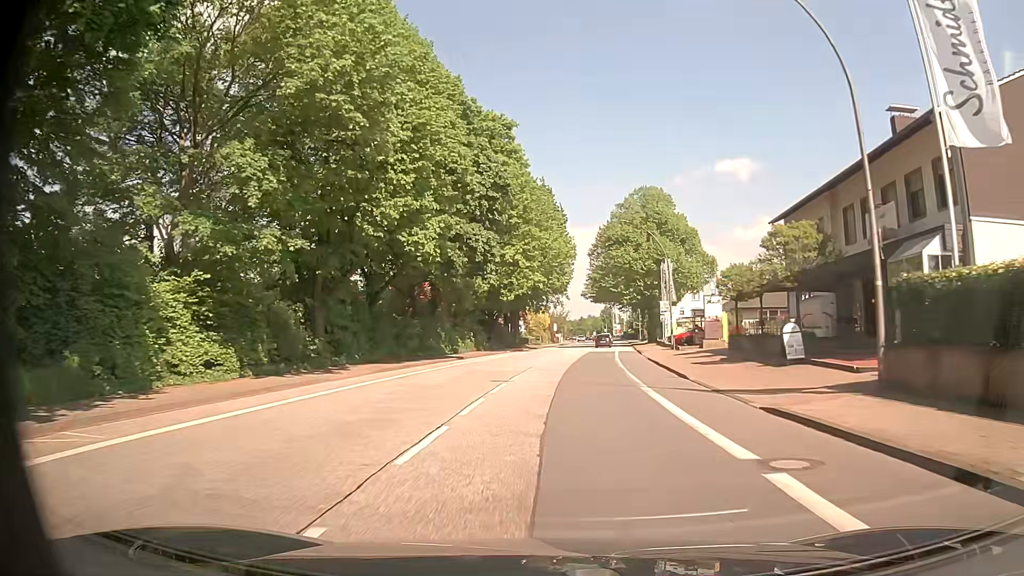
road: primary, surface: asphalt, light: Day
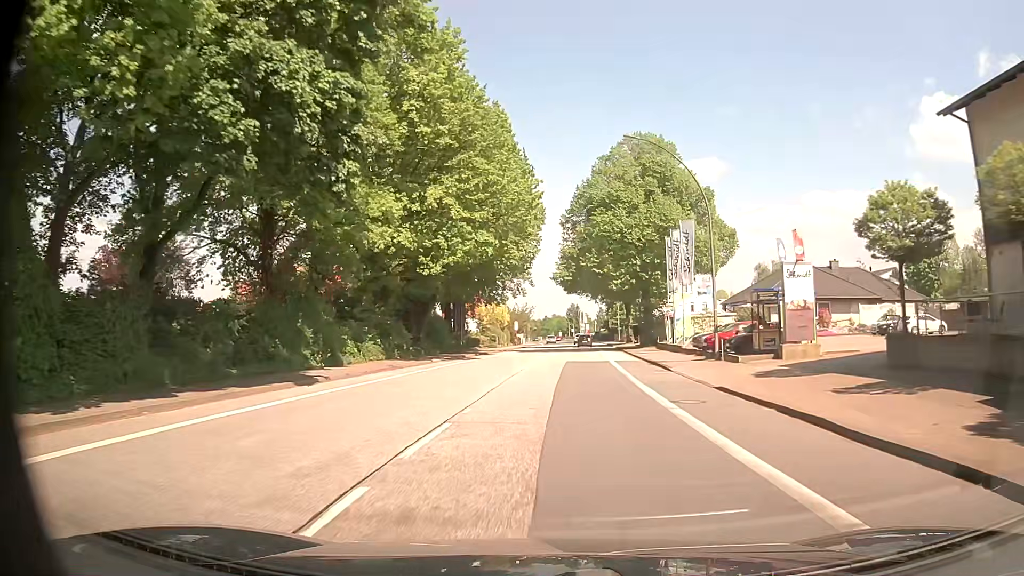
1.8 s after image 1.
(+0.5, +22.2) m; +3°
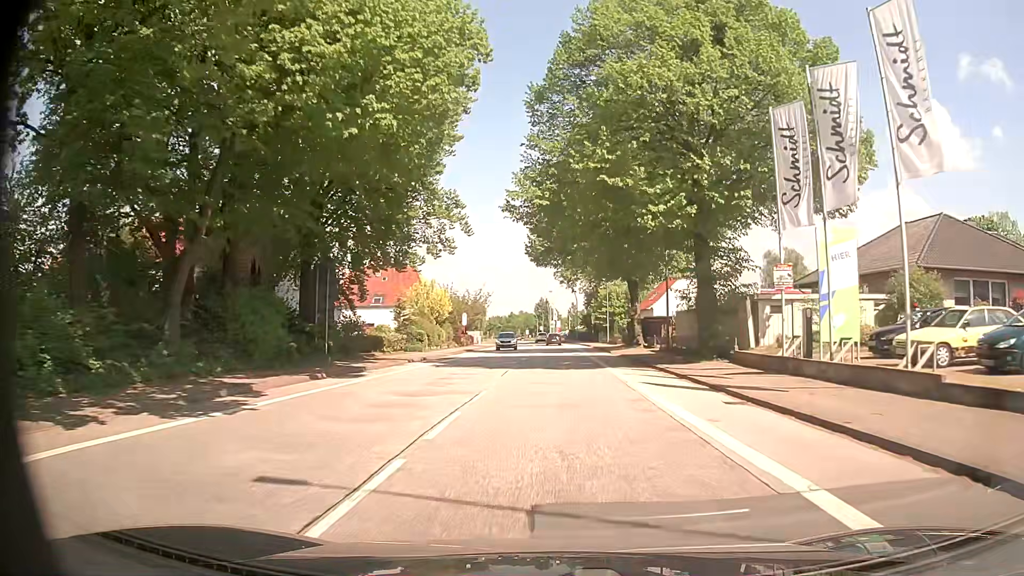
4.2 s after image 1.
(+0.9, +30.2) m; +3°
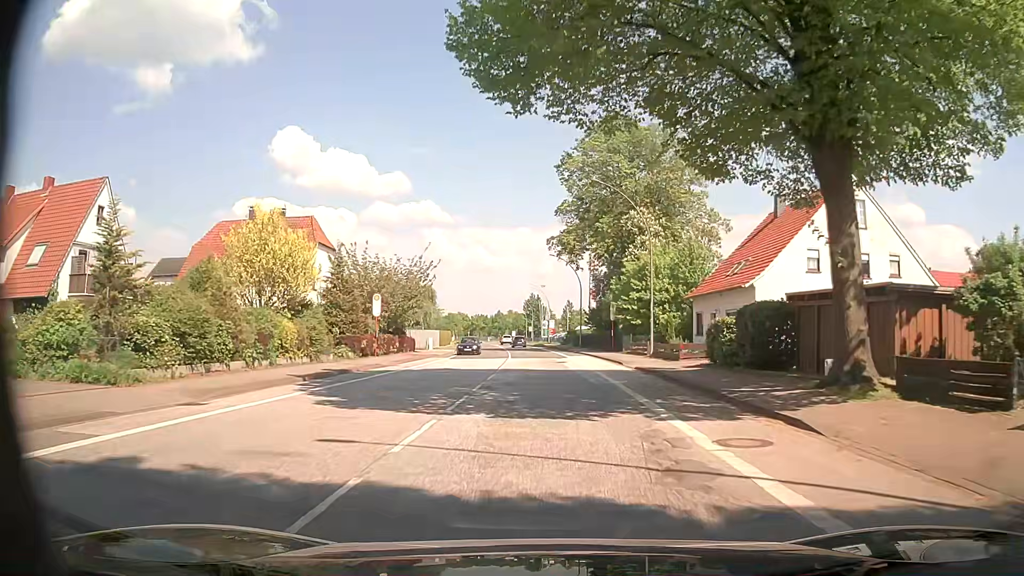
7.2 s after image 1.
(+0.5, +36.8) m; +1°
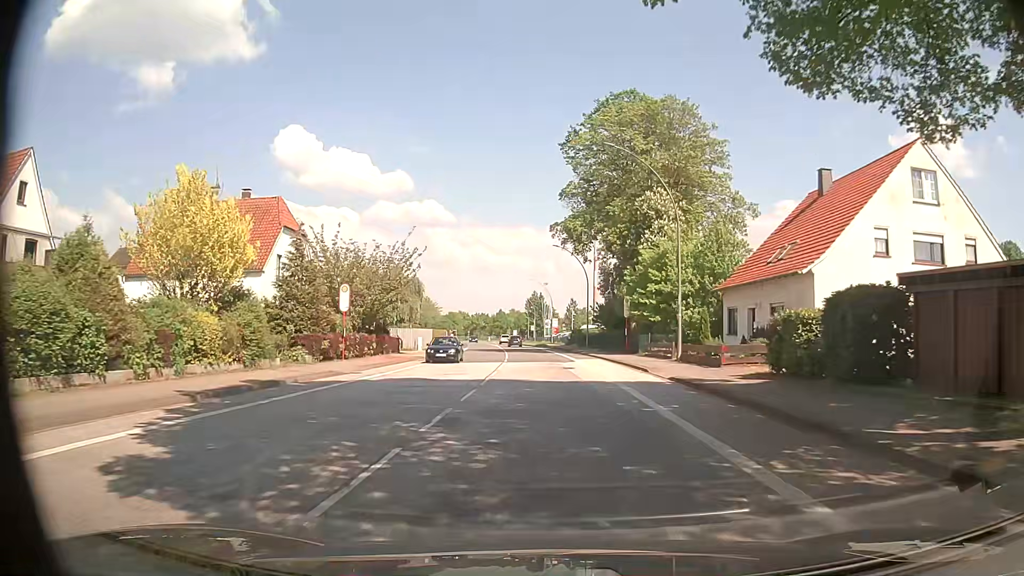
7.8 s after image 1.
(0.0, +7.3) m; -1°
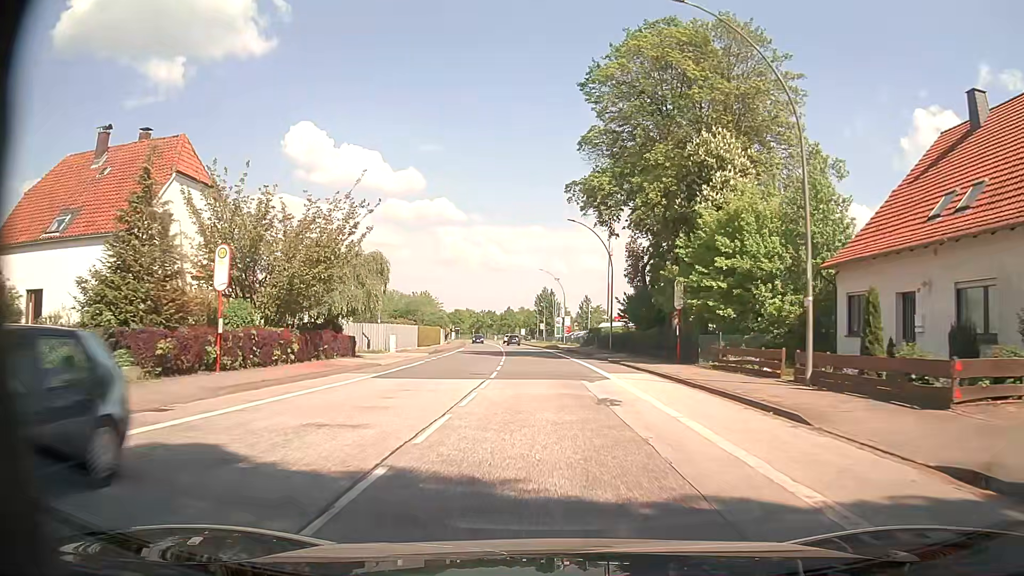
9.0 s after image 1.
(0.0, +14.7) m; 0°
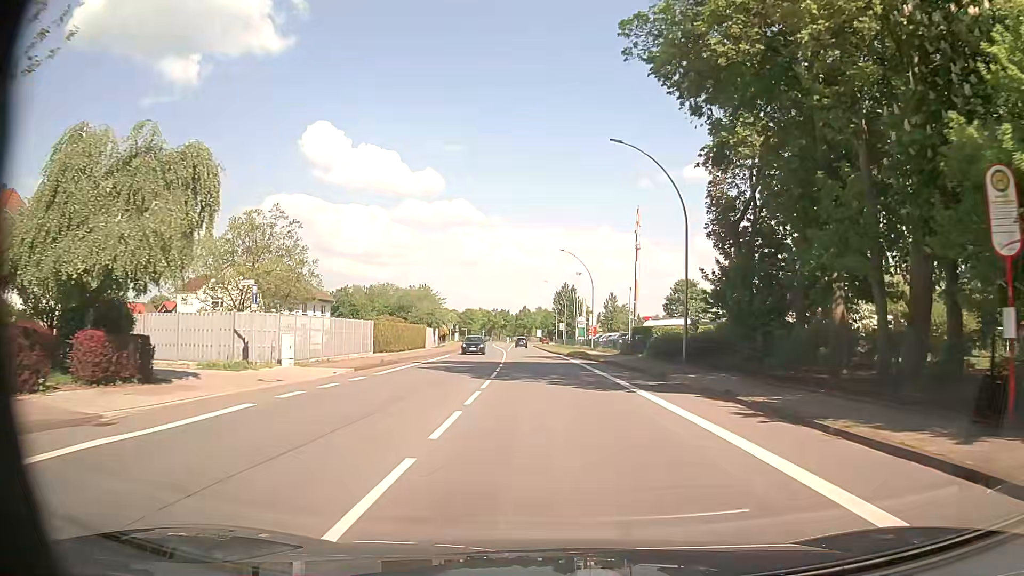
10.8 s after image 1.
(-0.6, +22.1) m; -2°
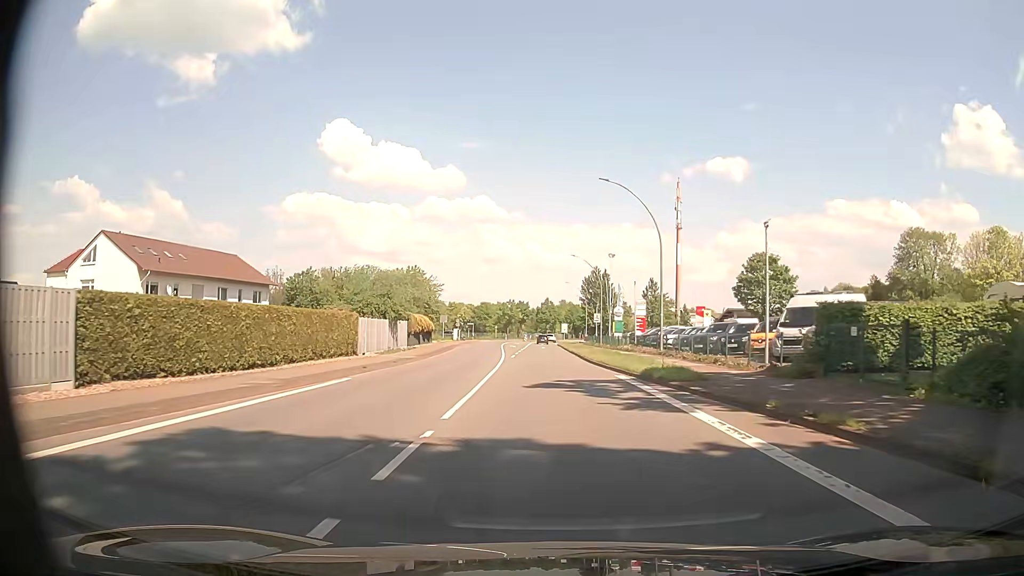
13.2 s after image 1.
(-0.5, +29.4) m; -2°
(0, +10) (0, +20) (0, +30) (-1, +40) (-1, +50) (0, +60) (0, +70) (0, +80) (0, +90) (0, +100) m
